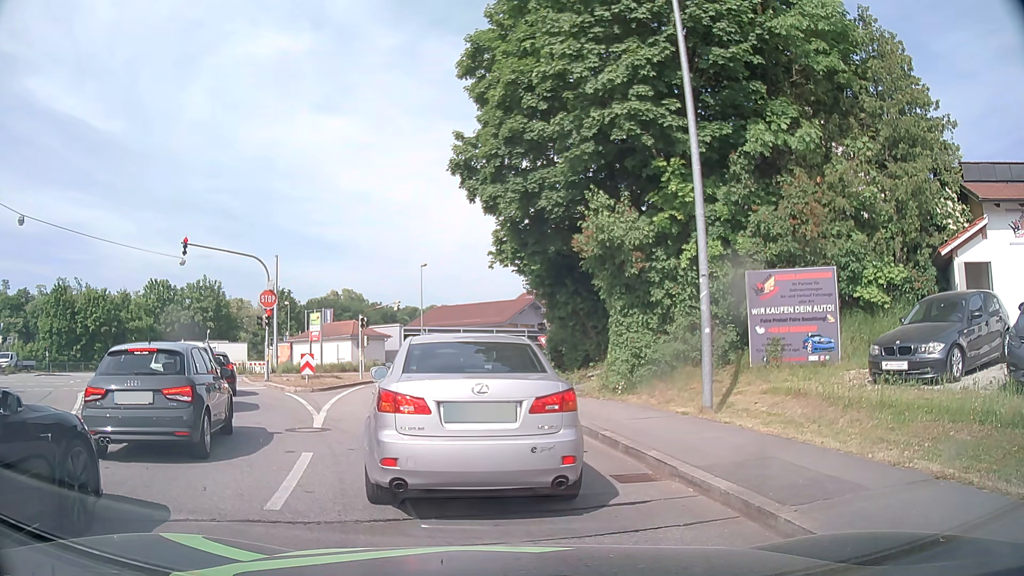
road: tertiary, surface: asphalt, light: Day
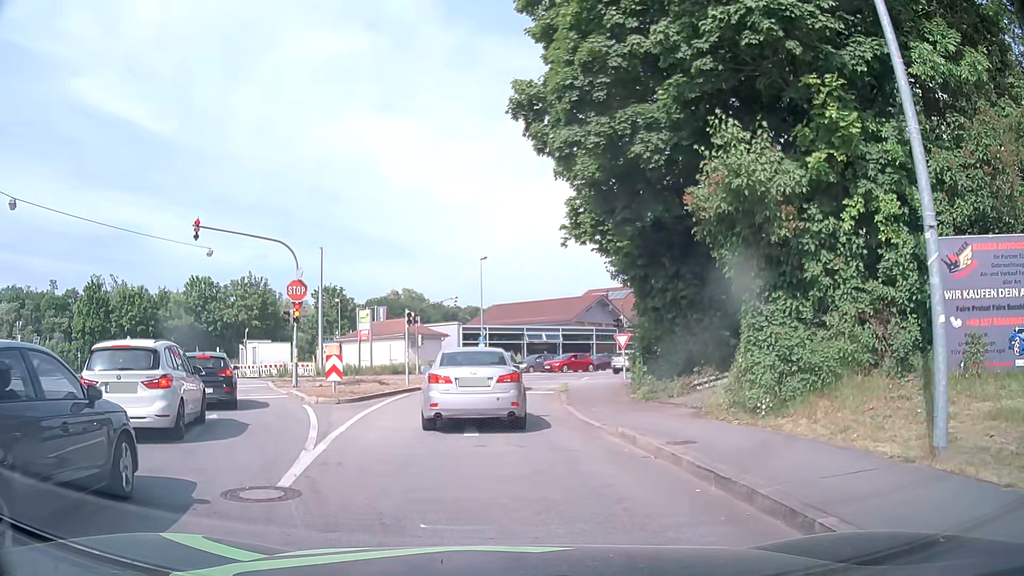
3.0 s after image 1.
(-0.3, +5.4) m; -5°
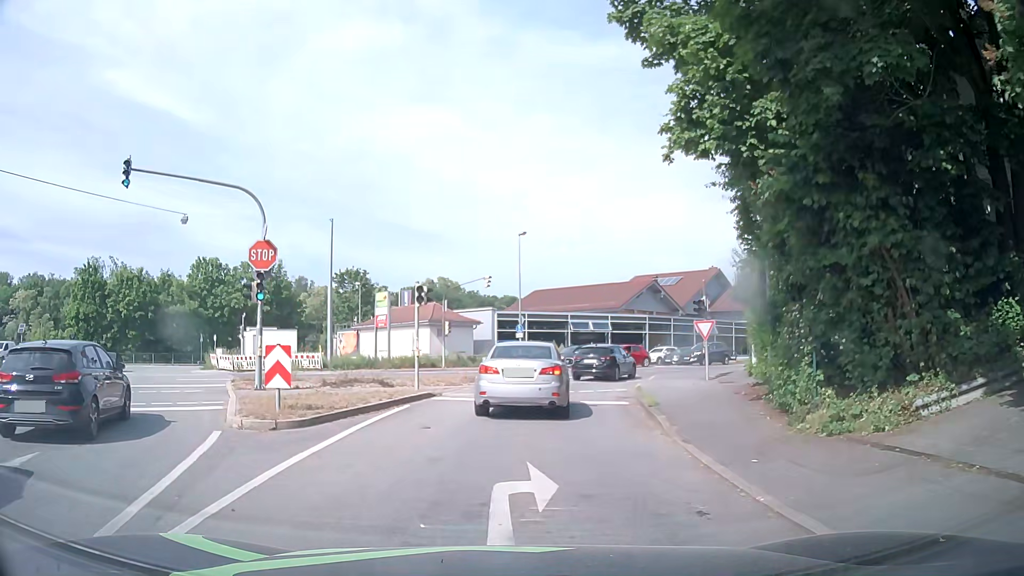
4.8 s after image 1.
(-0.4, +8.4) m; -4°
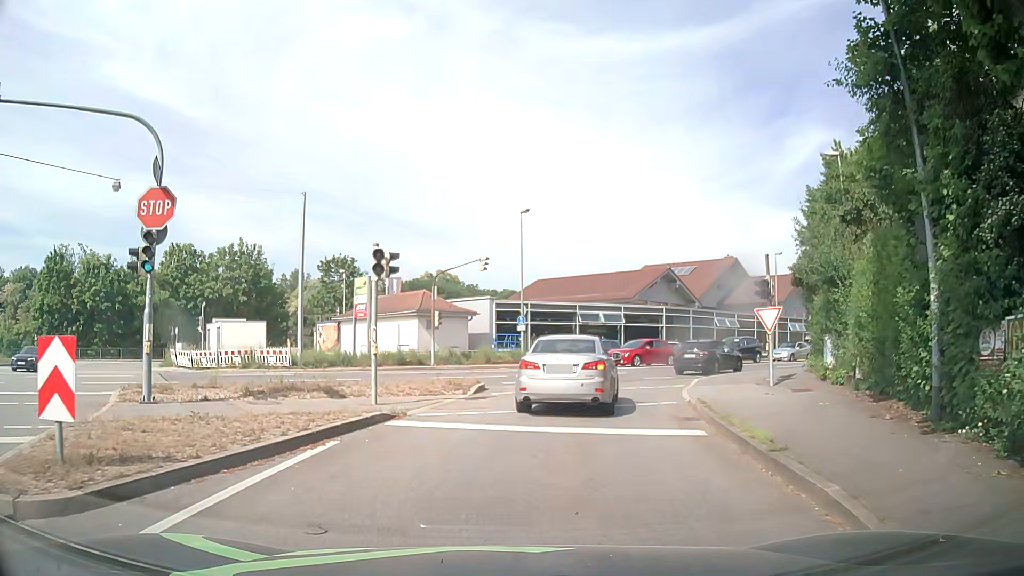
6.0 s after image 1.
(0.0, +6.5) m; 0°
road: tertiary_link
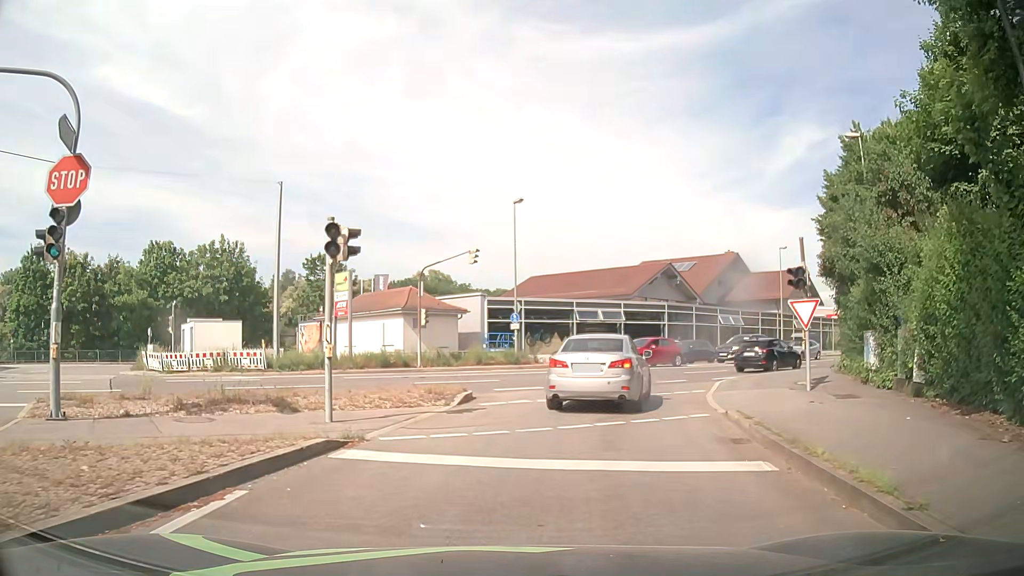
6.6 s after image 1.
(0.0, +3.0) m; 0°
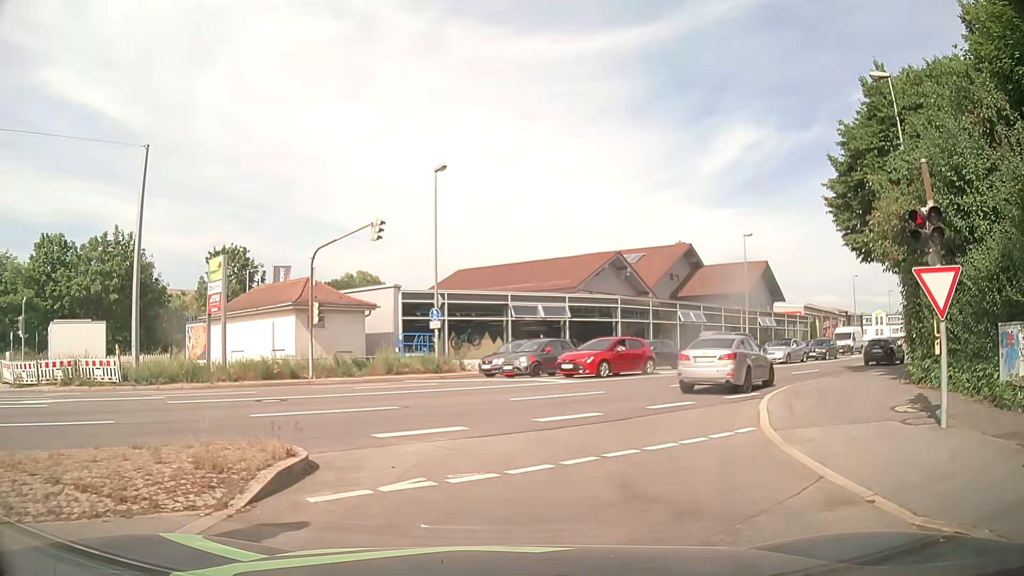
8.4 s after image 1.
(+0.6, +8.2) m; +7°
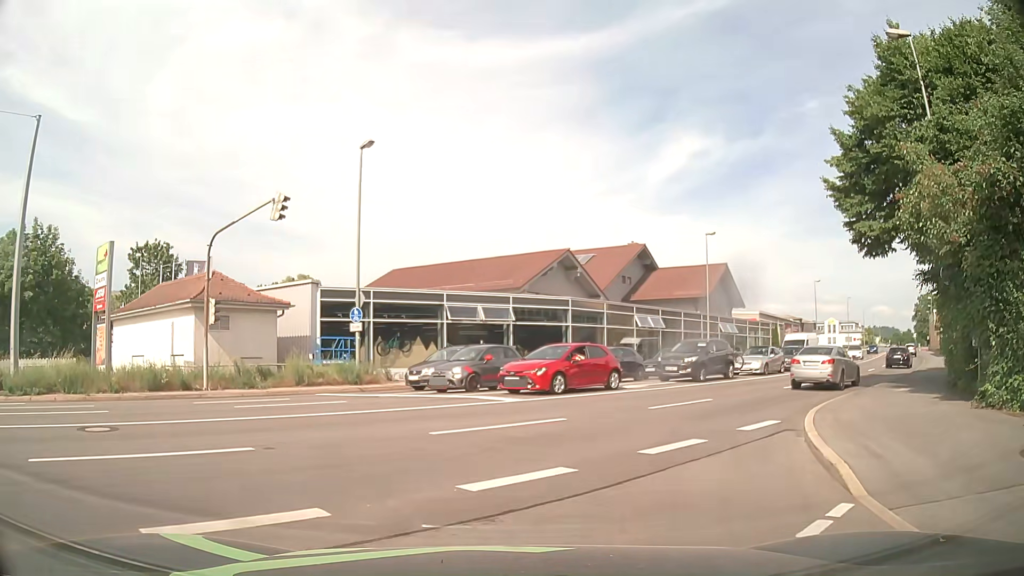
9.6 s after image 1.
(+0.2, +4.9) m; +4°
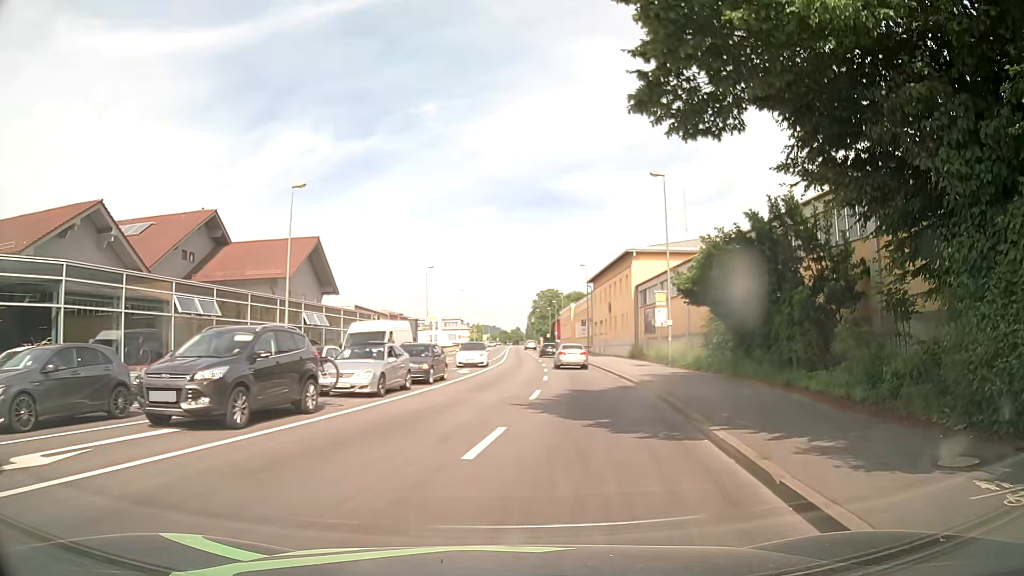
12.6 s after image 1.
(+4.3, +15.0) m; +35°
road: primary
